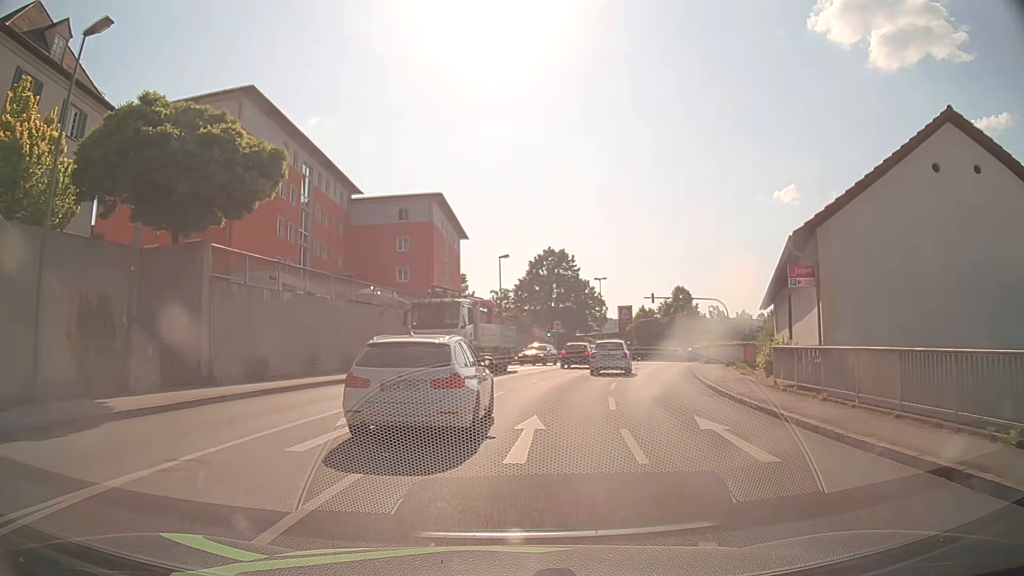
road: tertiary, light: Day
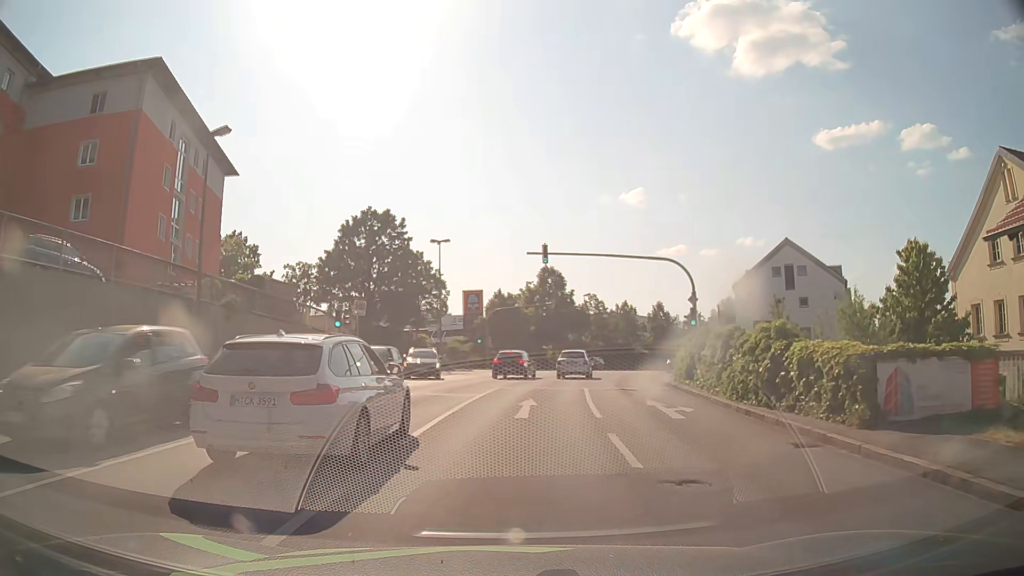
(+3.6, +30.3) m; +14°
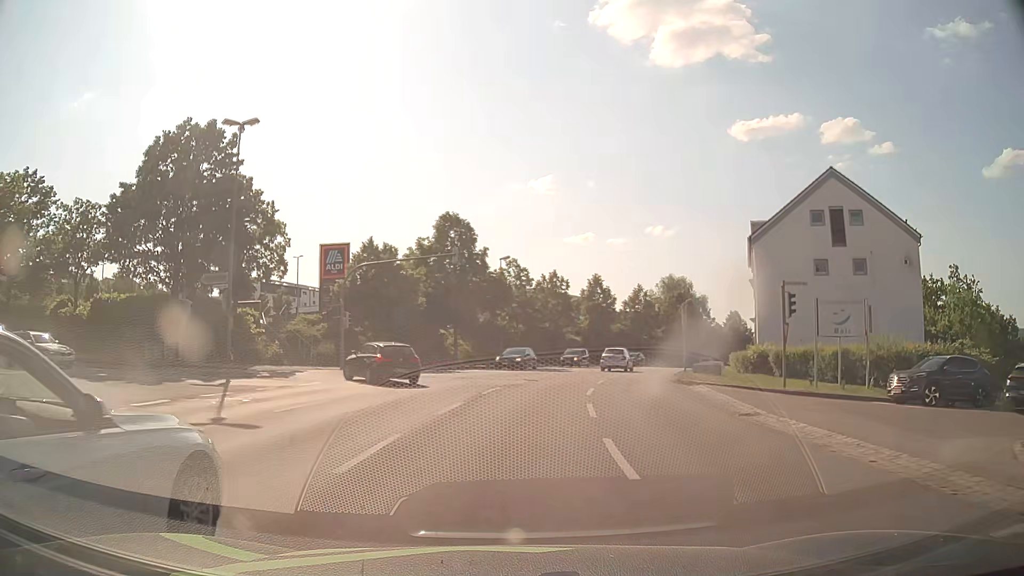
(+1.8, +27.1) m; +8°
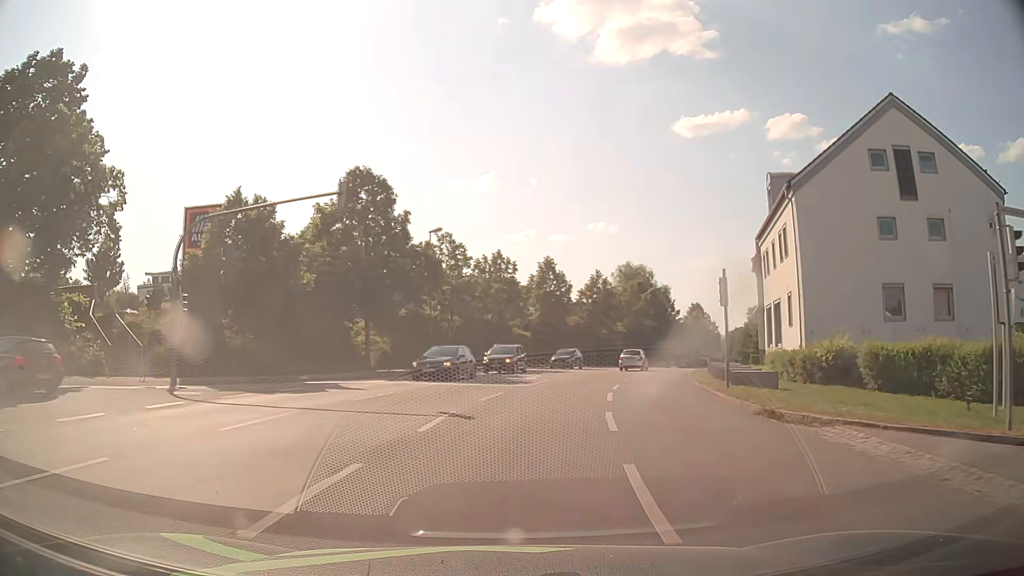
(+0.6, +14.4) m; +5°
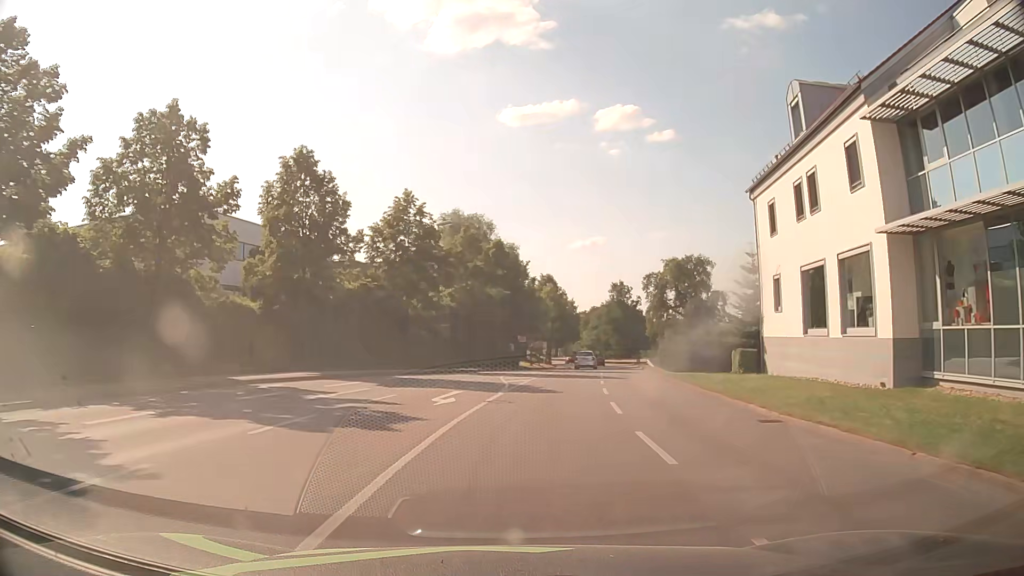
(+5.5, +38.1) m; +16°
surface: asphalt
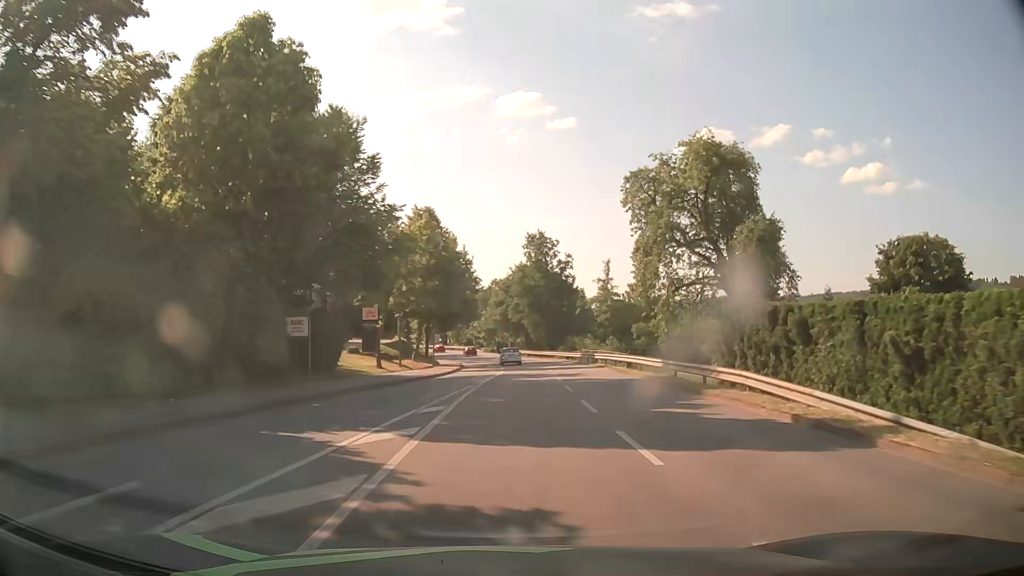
(+4.1, +42.4) m; +9°
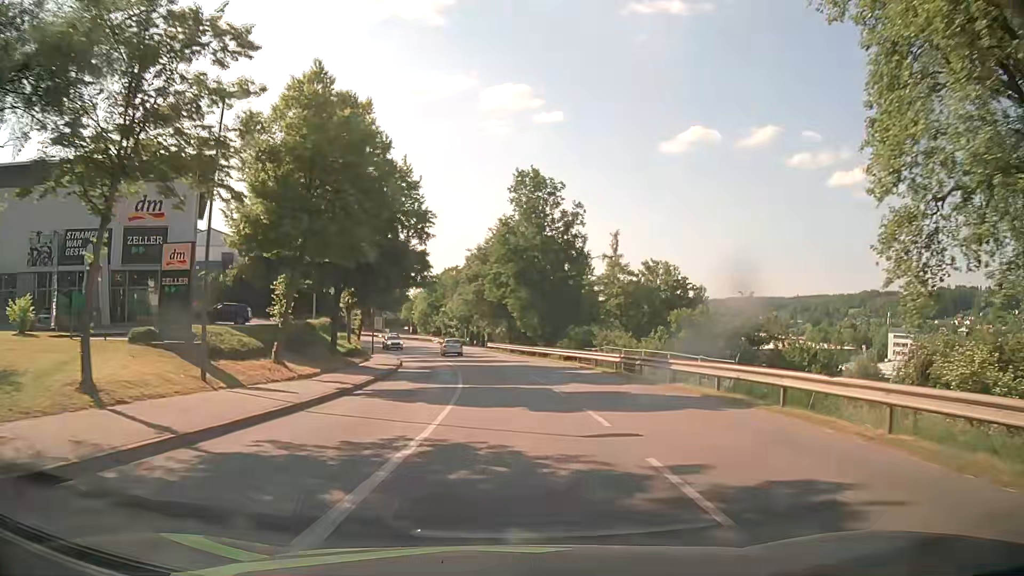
(+0.4, +26.7) m; +2°
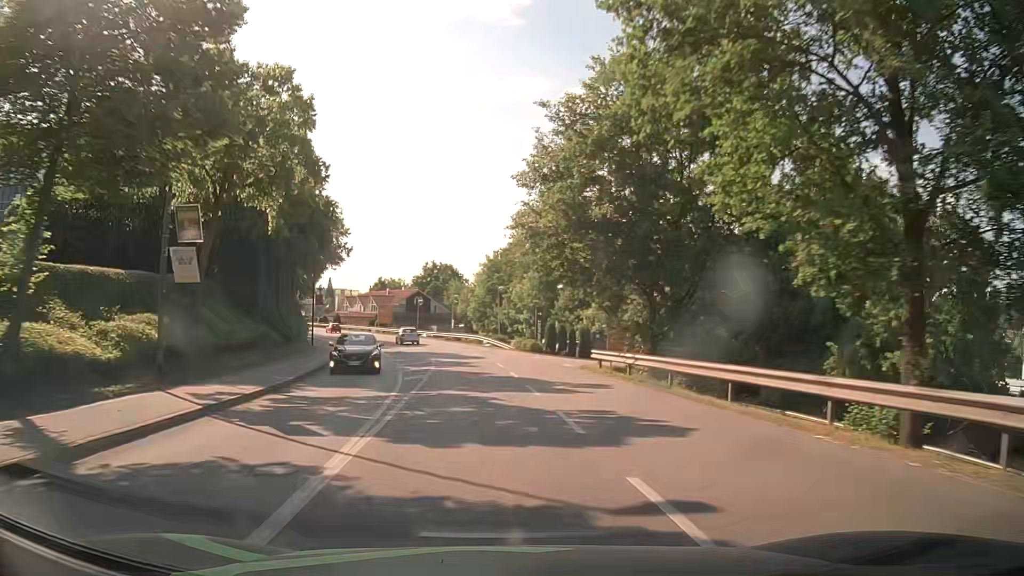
(-2.0, +42.5) m; -6°
(0, +10) (-1, +20) (-2, +30) (-3, +40) (-5, +50) (-8, +59) (-11, +69) (-15, +78) (-19, +87) (-24, +96) m
